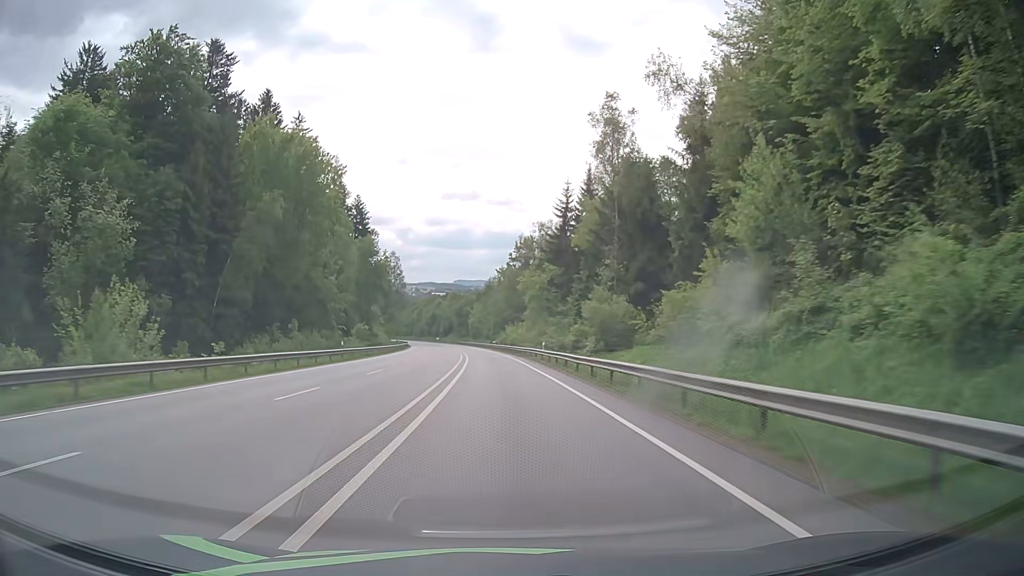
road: primary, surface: asphalt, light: Day
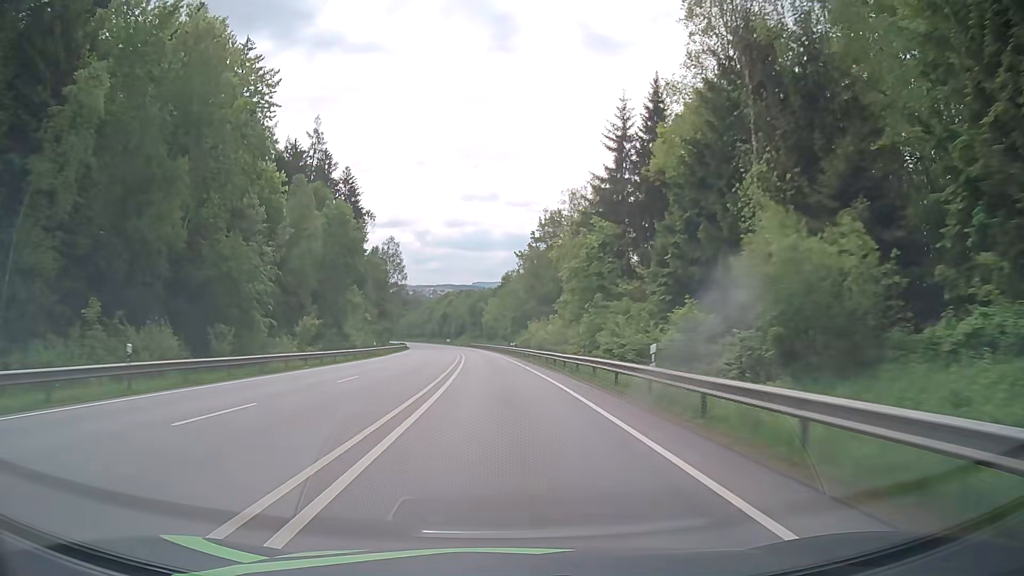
(-0.3, +29.4) m; -1°
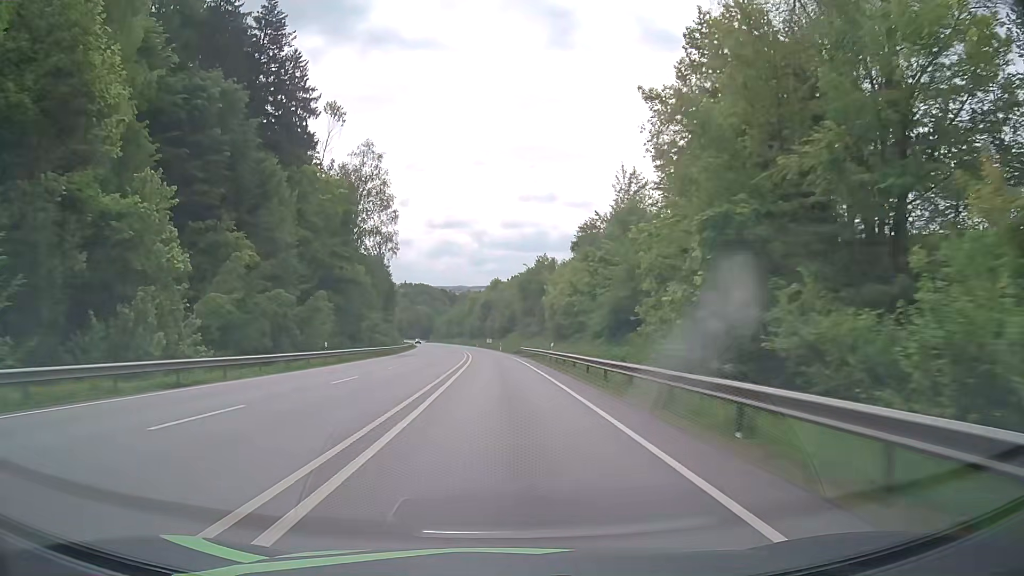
(-3.1, +73.9) m; -5°
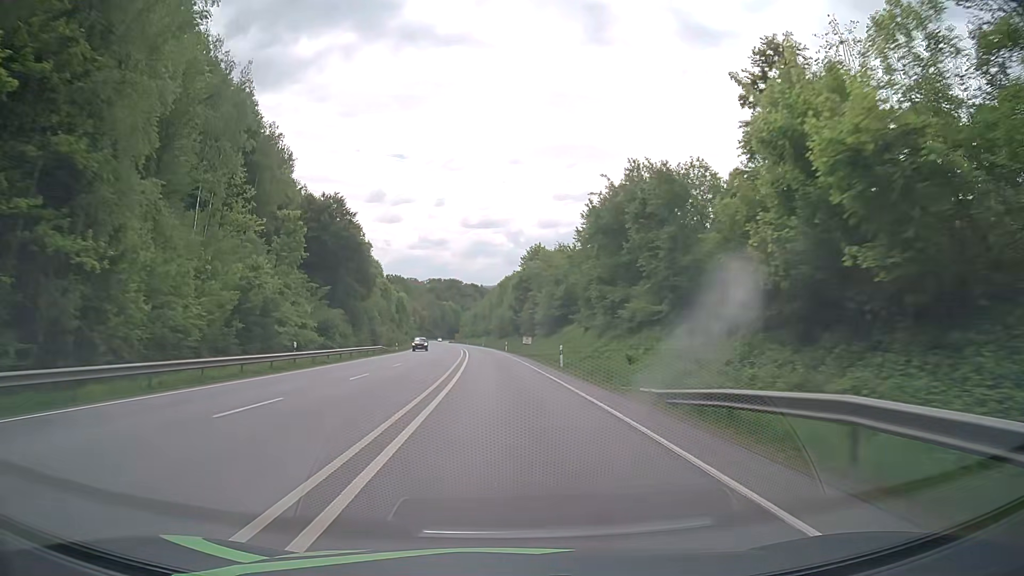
(-1.7, +58.8) m; -3°
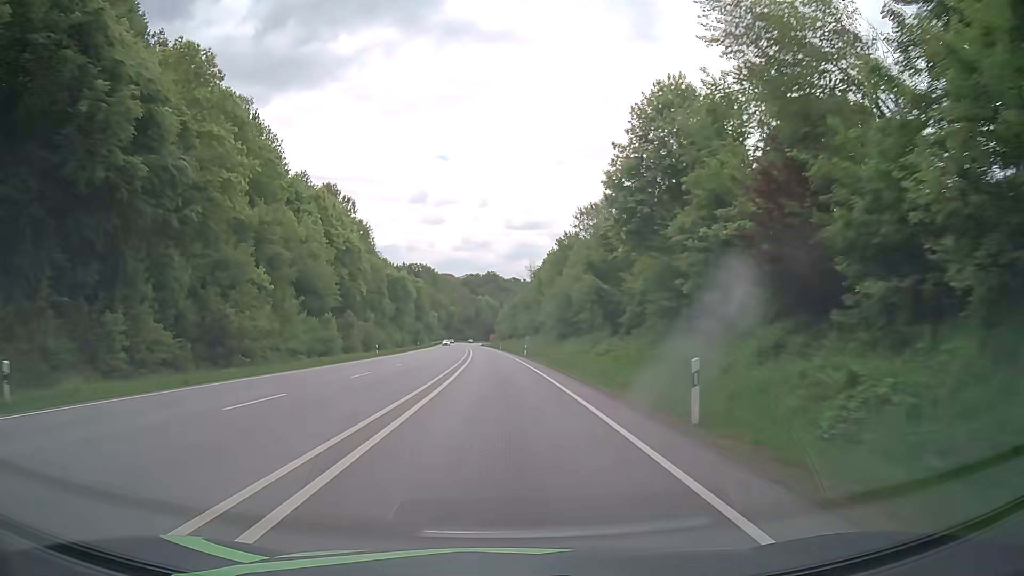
(-2.2, +71.8) m; -3°
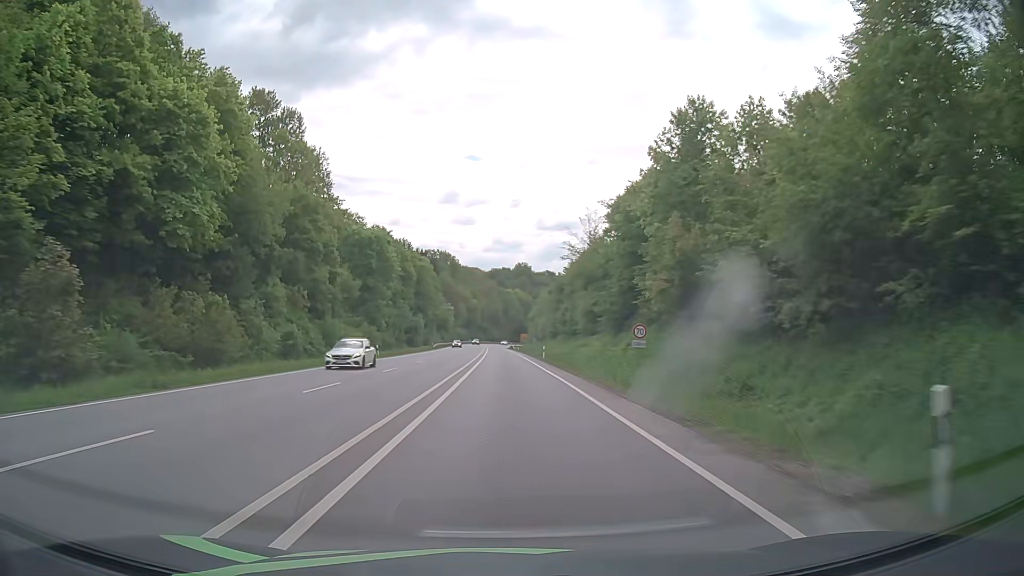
(-1.6, +56.2) m; -3°
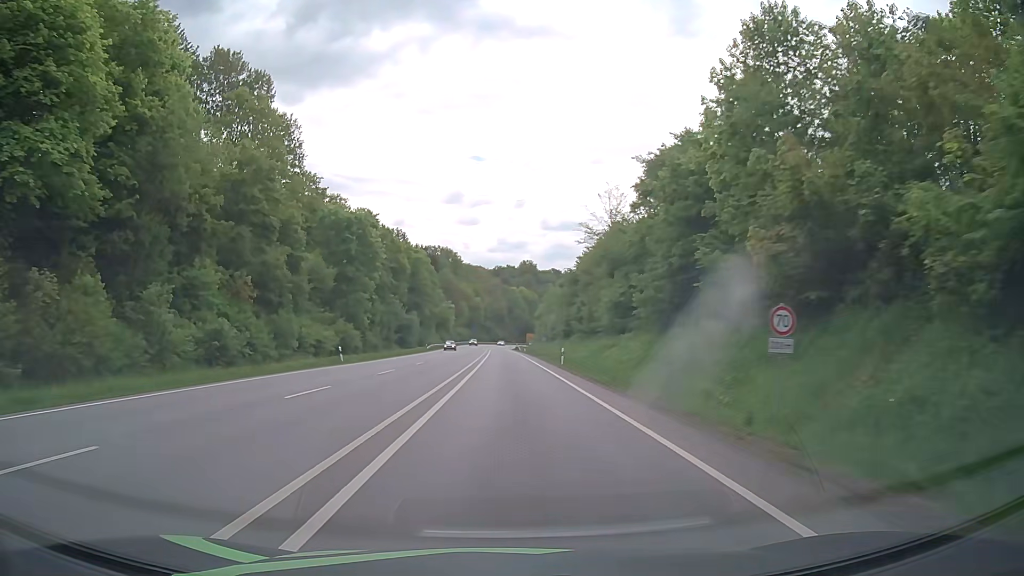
(0.0, +13.9) m; 0°
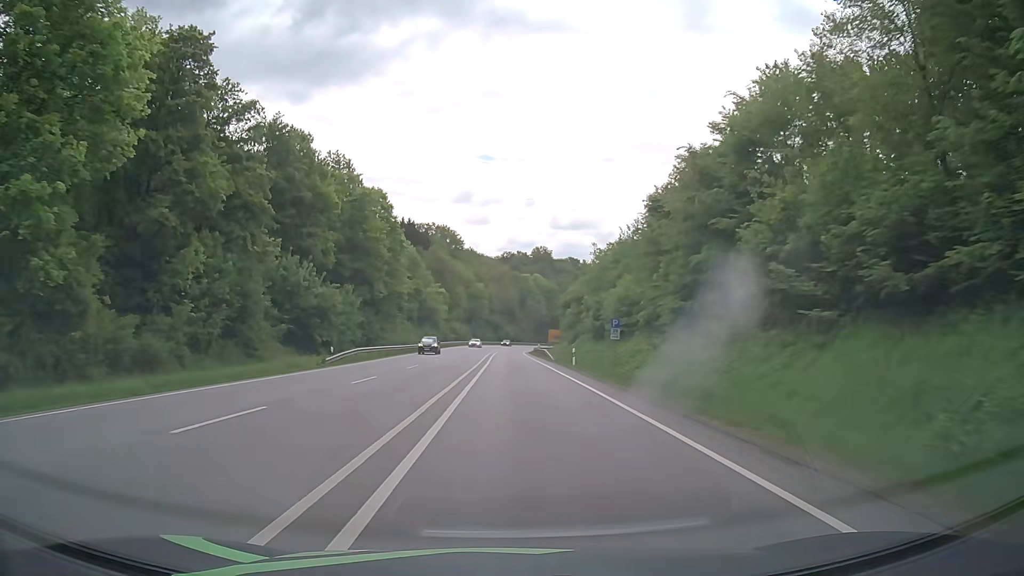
(-0.7, +54.9) m; -1°
(0, +10) (0, +20) (0, +30) (0, +40) (0, +50) (0, +60) (0, +70) (+1, +80) (+1, +90) (+1, +100) m
